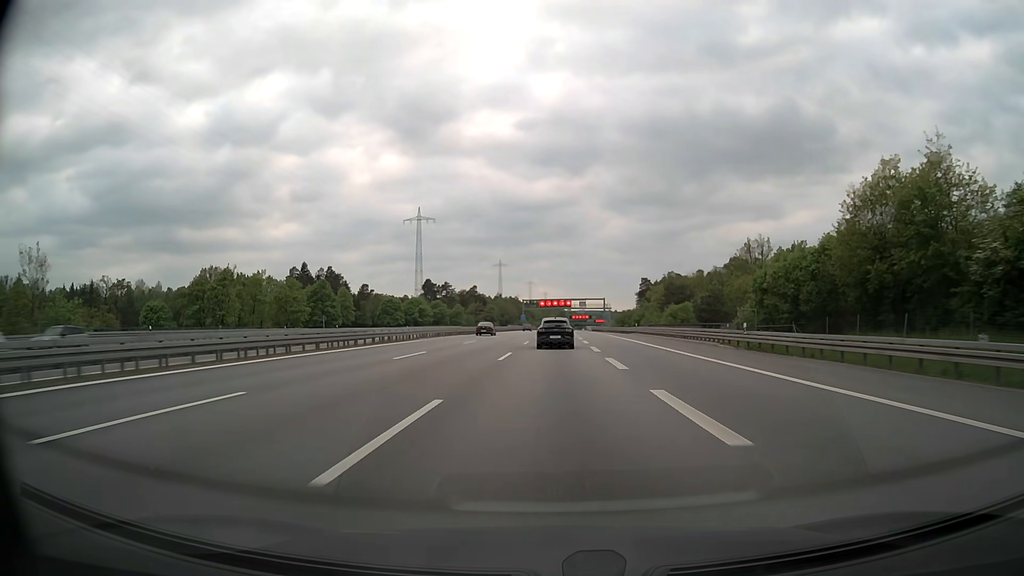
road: motorway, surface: asphalt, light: Day
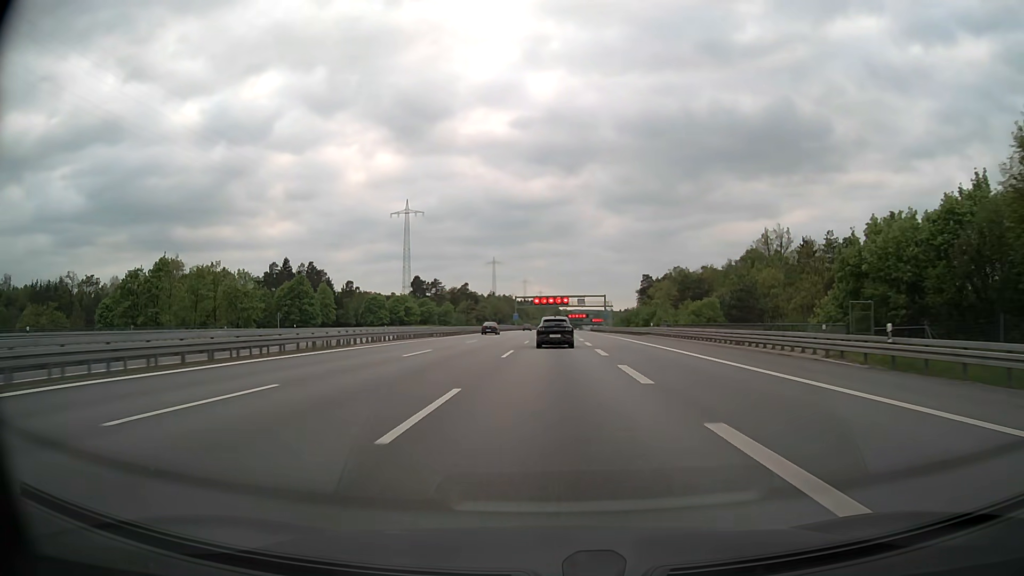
(+0.1, +16.7) m; 0°
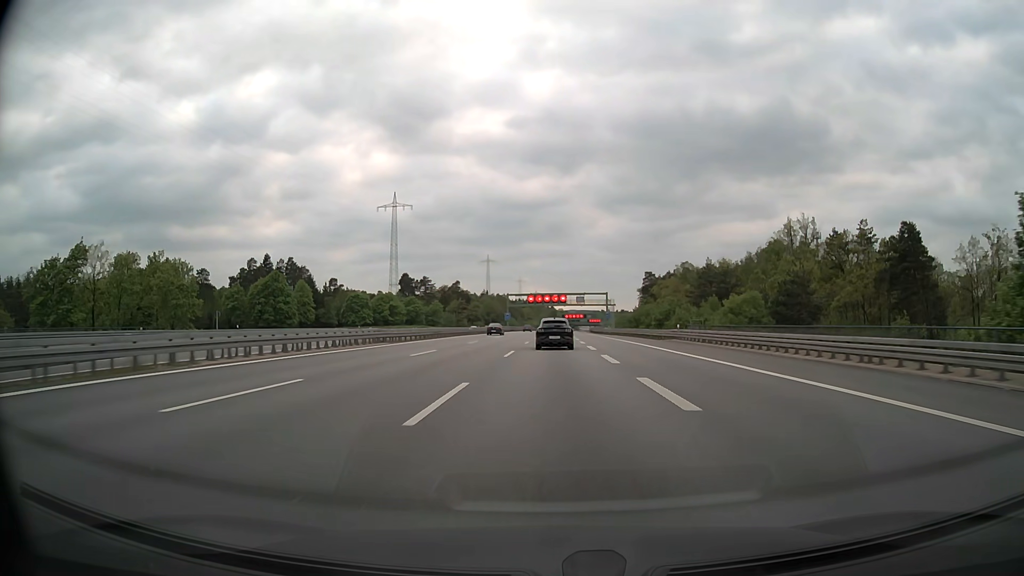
(0.0, +16.7) m; 0°
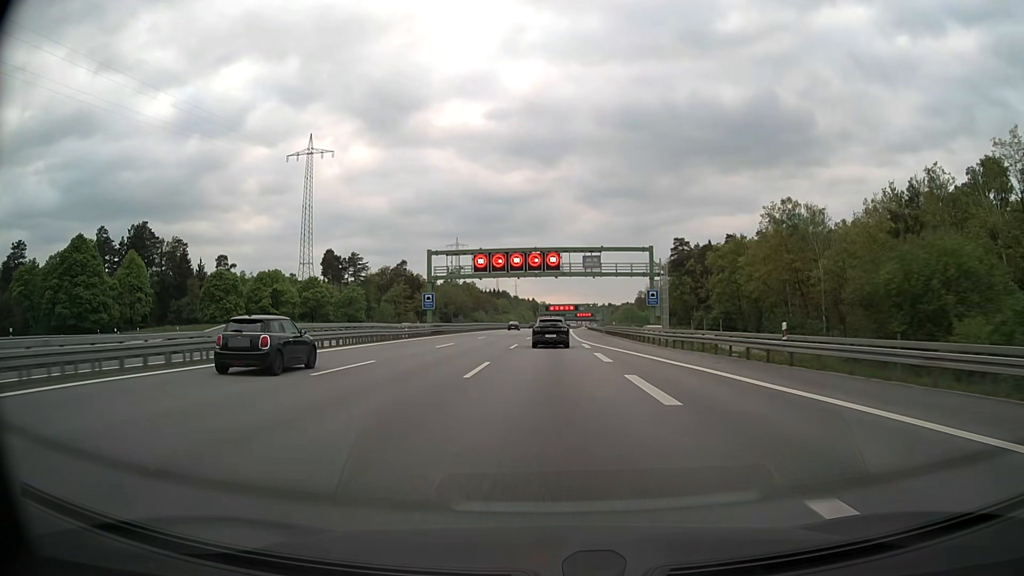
(+1.1, +83.5) m; +2°
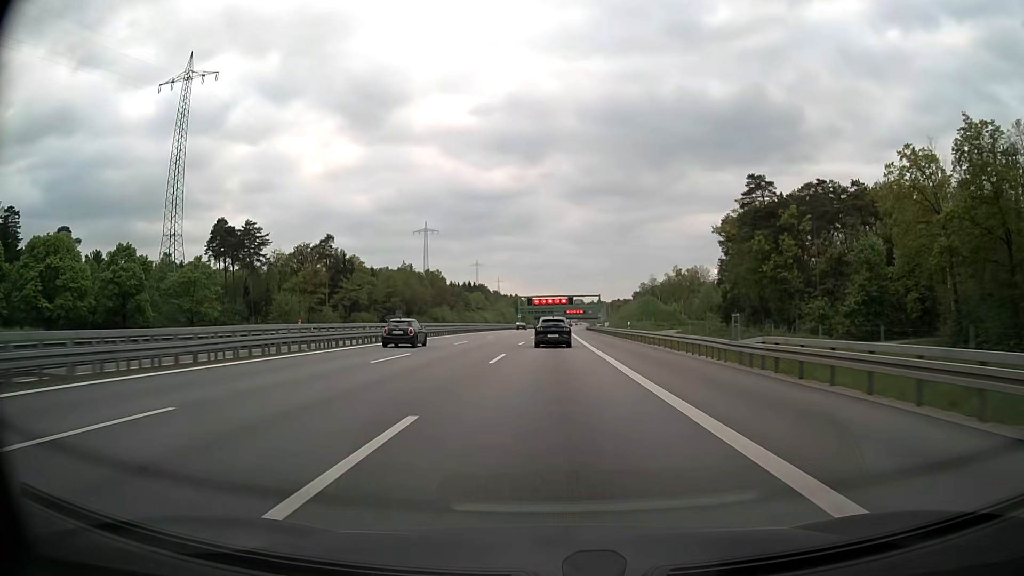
(+0.5, +67.4) m; +1°
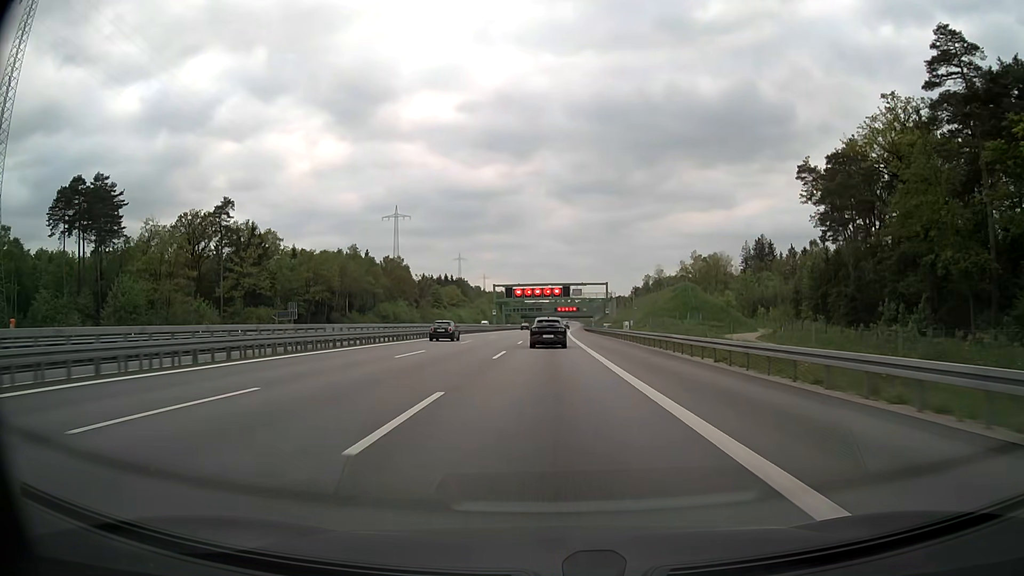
(+0.5, +51.0) m; +1°
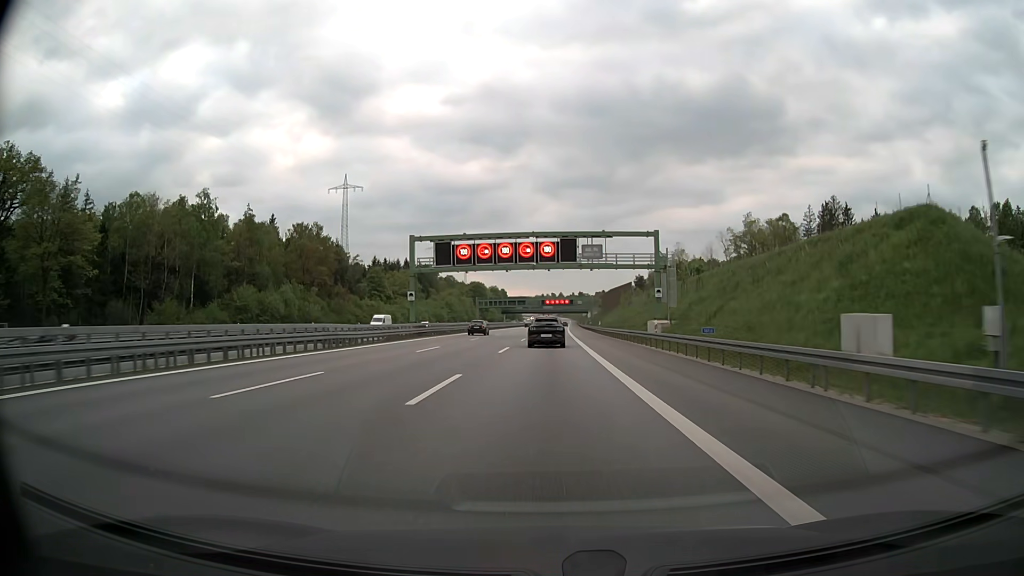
(+0.5, +68.6) m; +1°
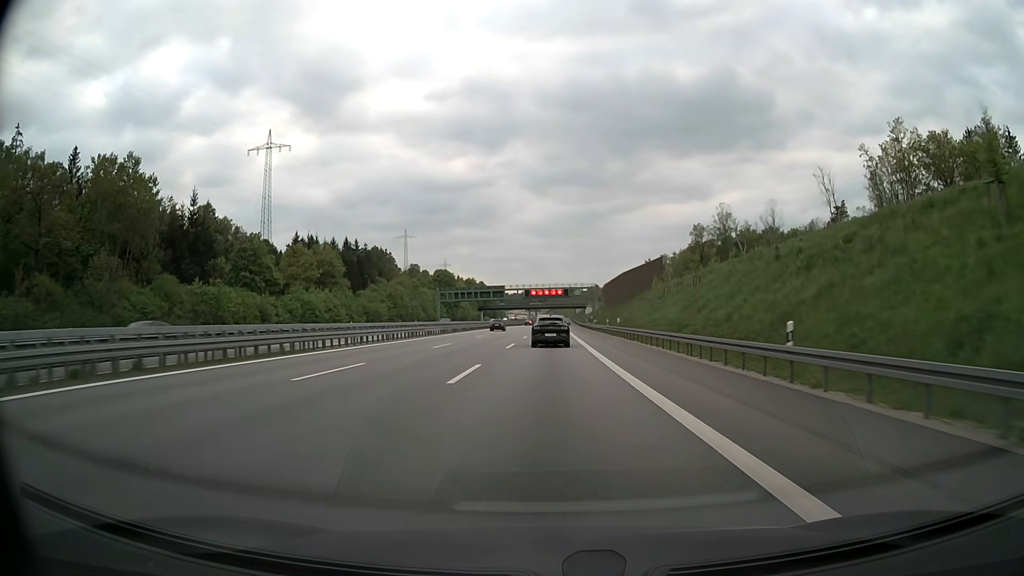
(+0.7, +69.0) m; +1°
(0, +10) (0, +20) (0, +30) (0, +40) (0, +50) (0, +60) (0, +70) (+1, +80) (+1, +90) (+1, +100) m
